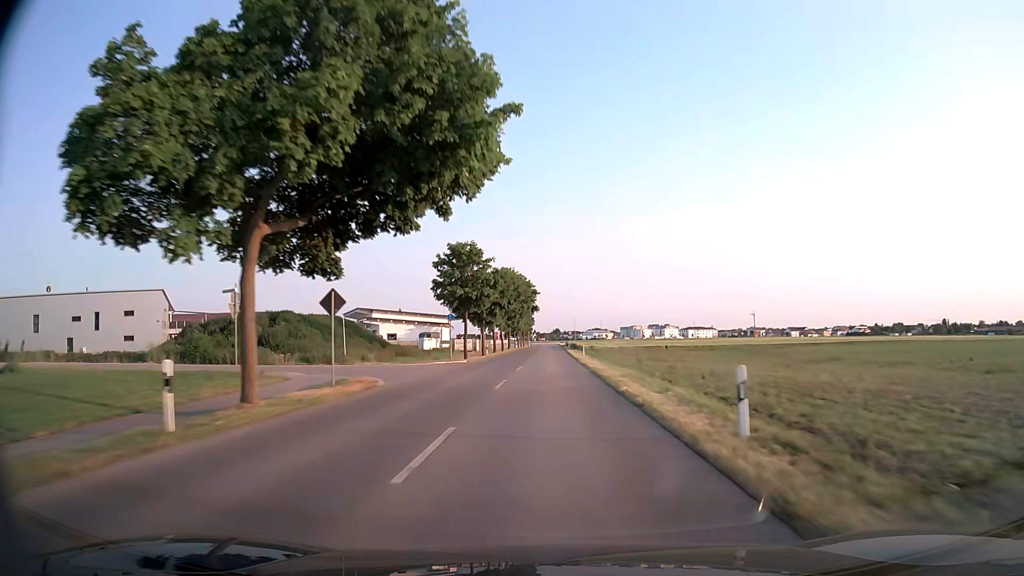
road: tertiary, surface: asphalt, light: Day
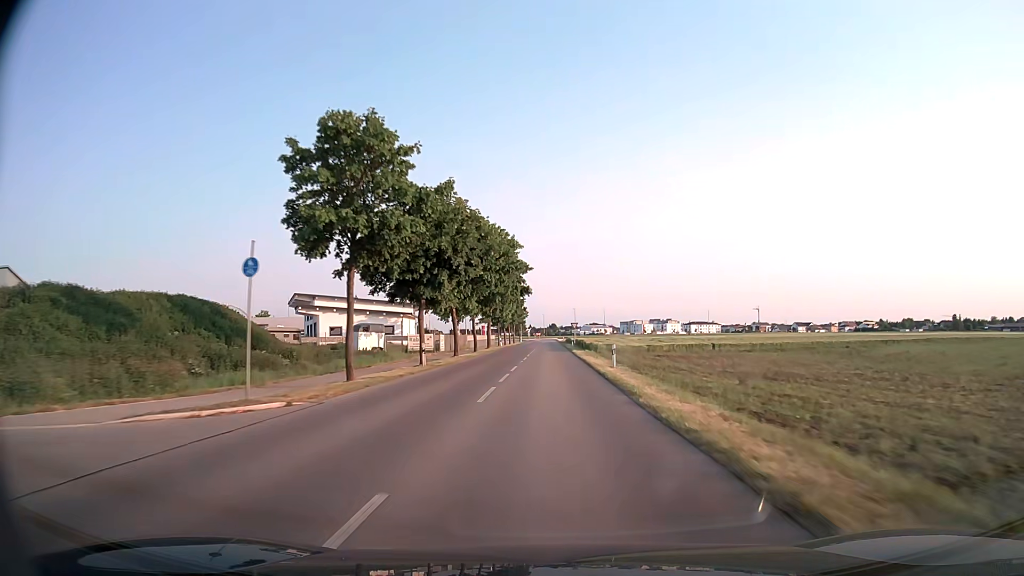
(+0.1, +28.5) m; 0°
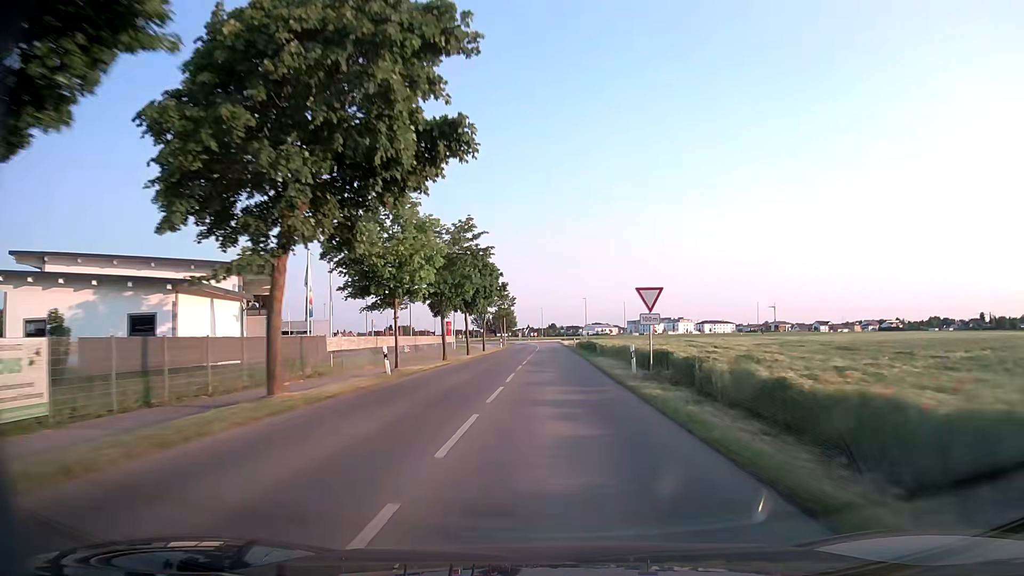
(0.0, +54.0) m; 0°
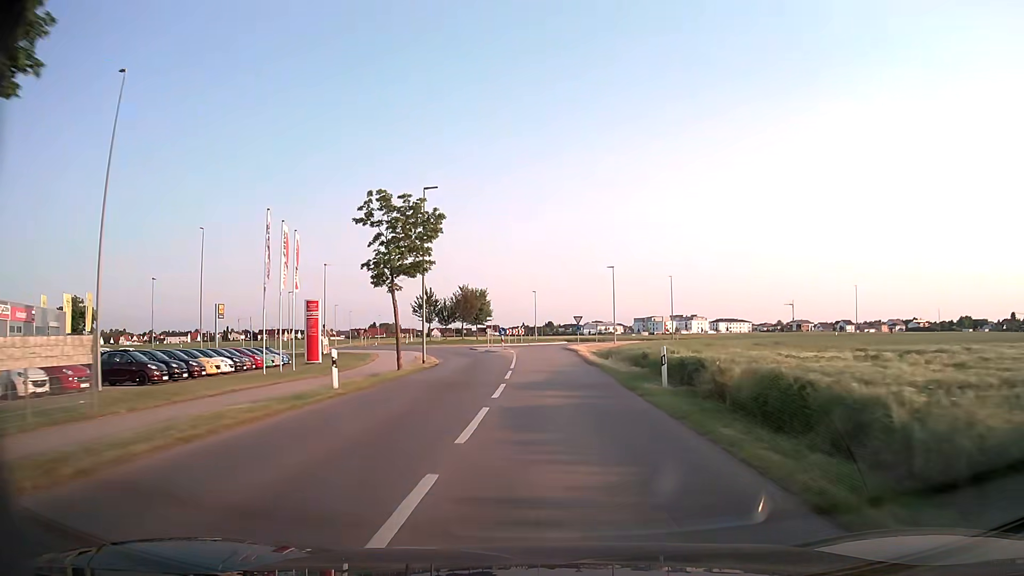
(+0.2, +58.4) m; 0°
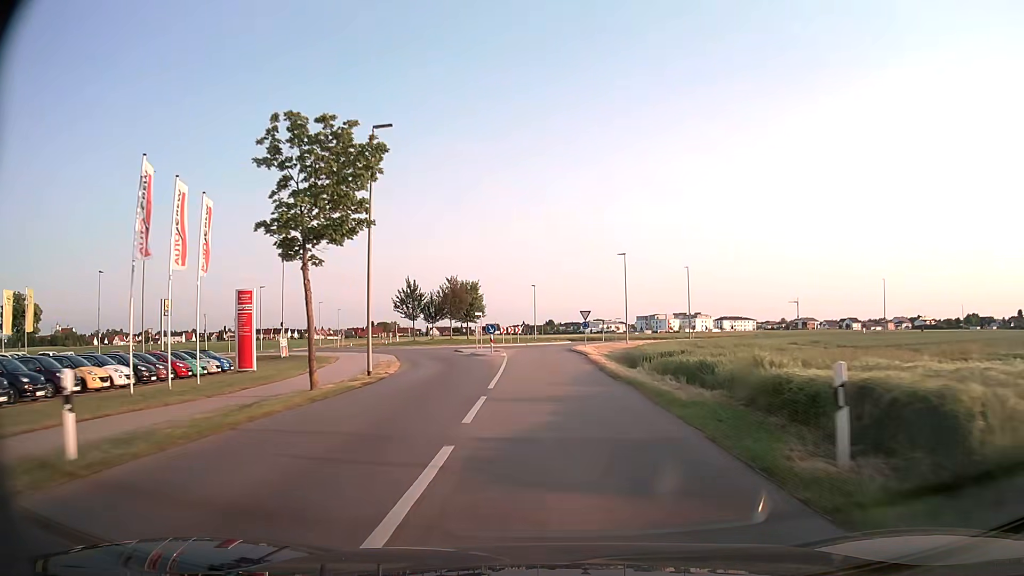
(0.0, +10.2) m; 0°
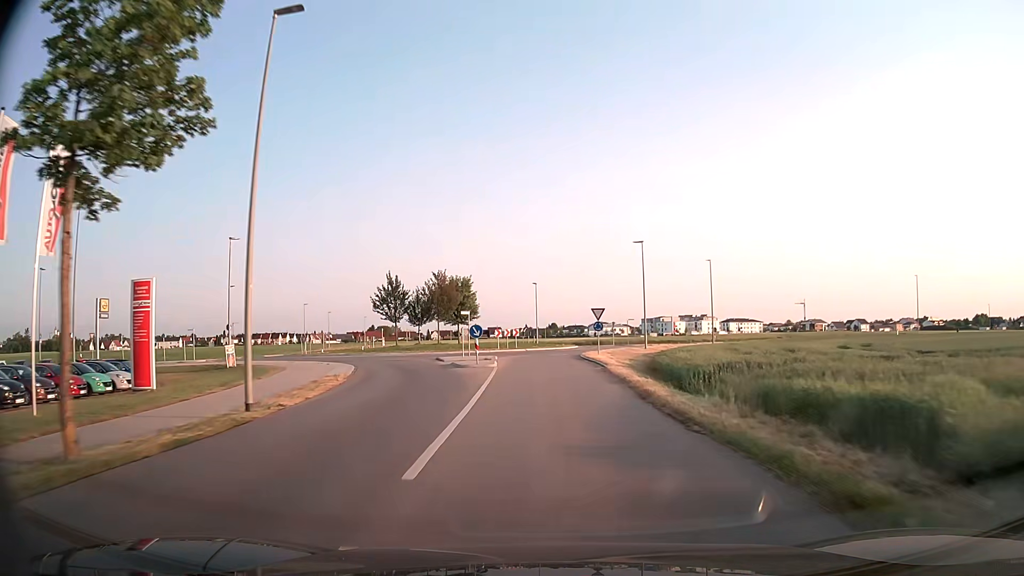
(0.0, +9.7) m; 0°
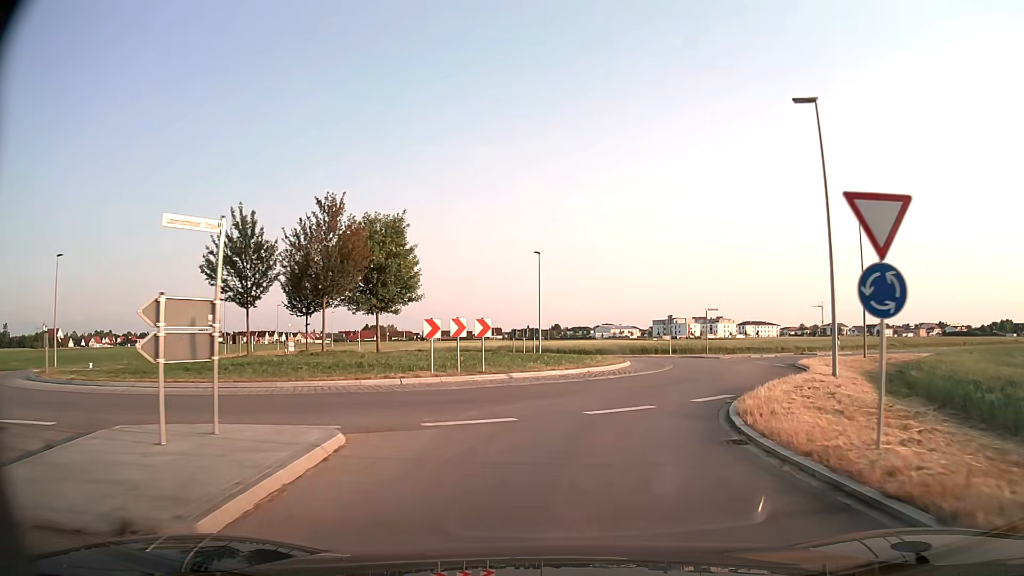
(-0.6, +32.4) m; -1°
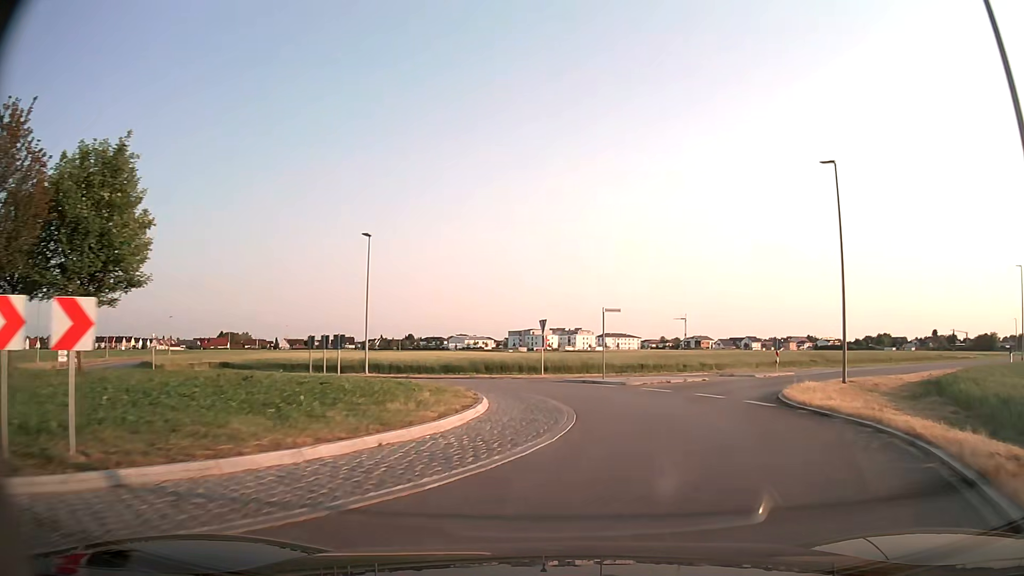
(+1.2, +13.1) m; +12°
(+1, +10) (+4, +19) (+9, +28) (+16, +35) (+24, +41) (+32, +47) (+40, +53) (+48, +59) (+57, +65) (+65, +70) m
